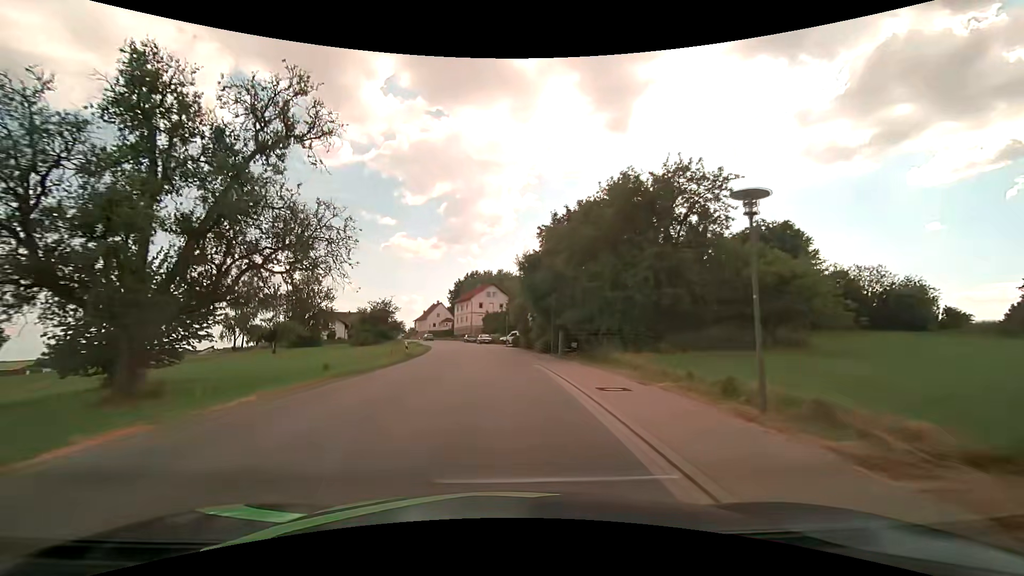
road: tertiary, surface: asphalt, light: Day
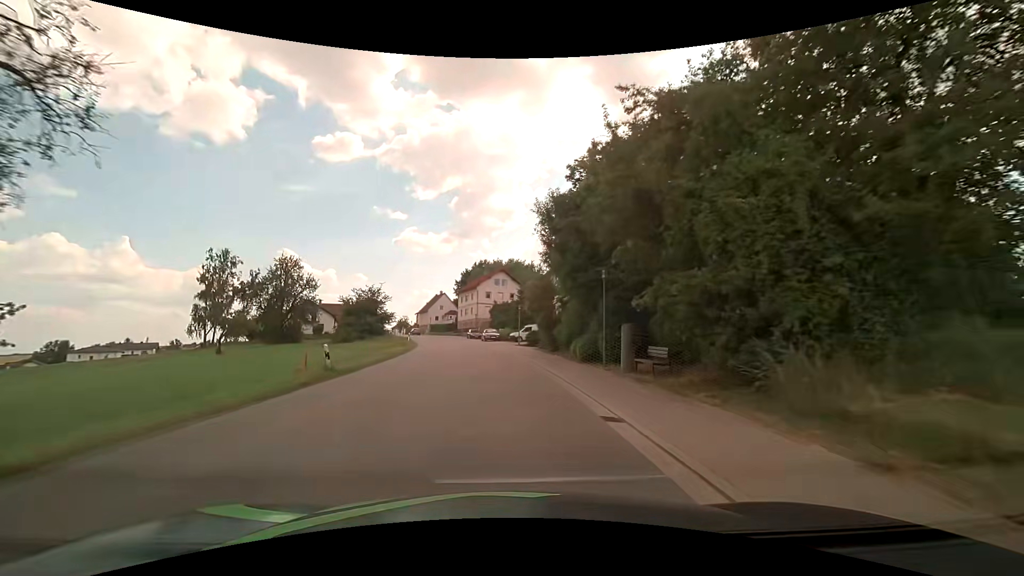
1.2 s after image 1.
(-0.1, +15.4) m; -1°
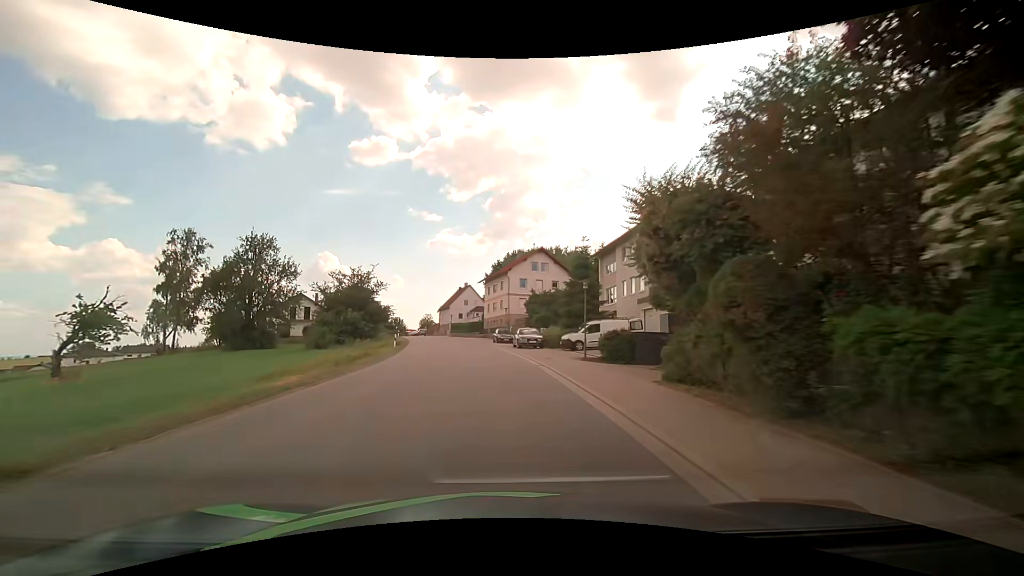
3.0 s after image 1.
(-1.0, +23.2) m; -4°
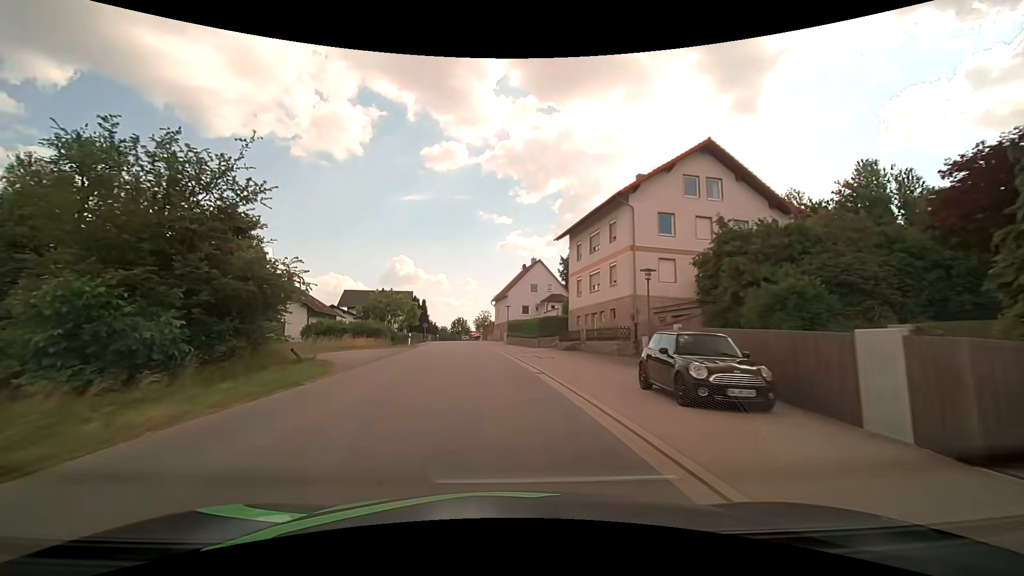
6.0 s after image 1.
(-2.6, +38.6) m; -8°
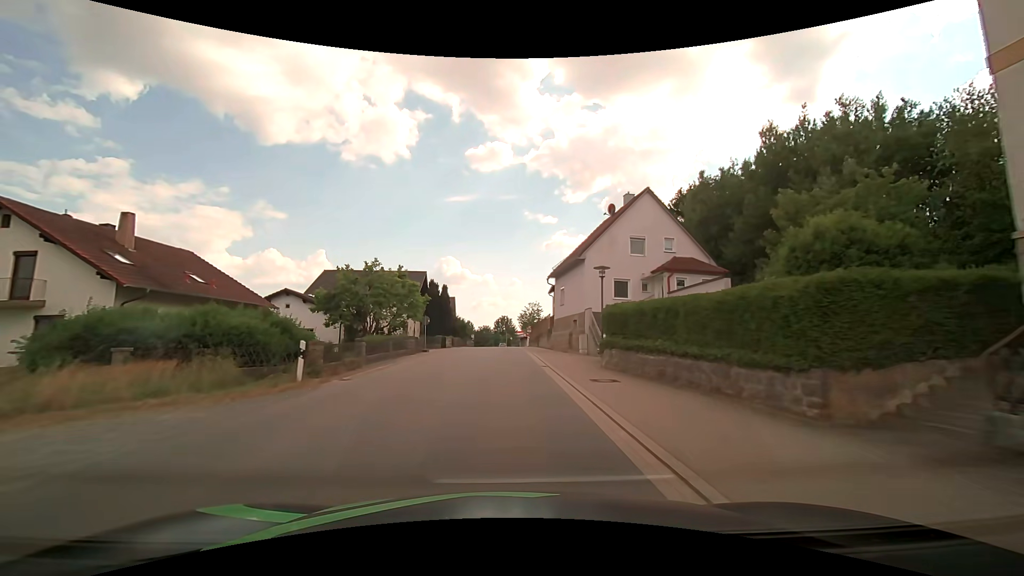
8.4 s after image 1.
(-1.5, +31.0) m; -5°
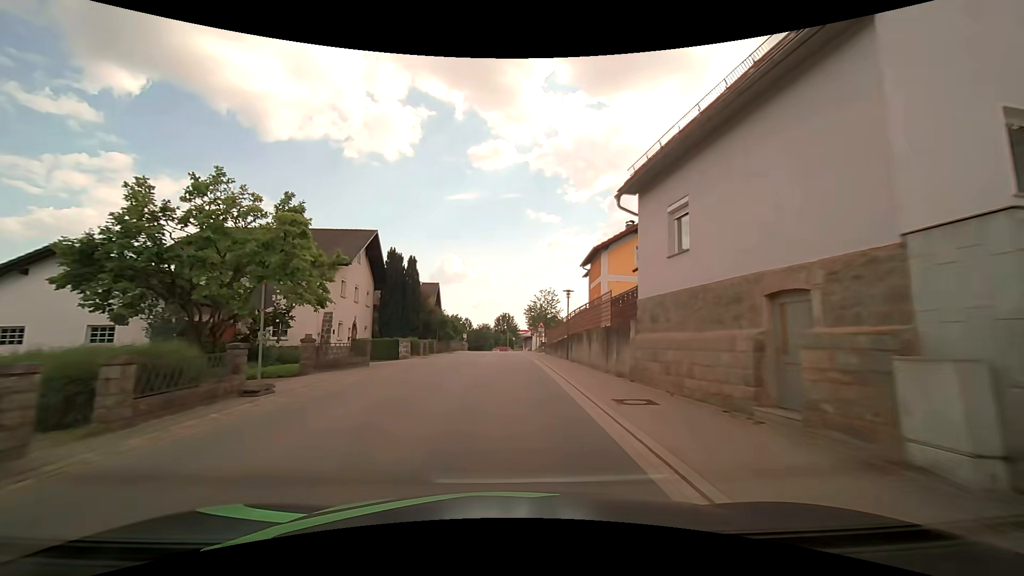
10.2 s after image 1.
(-0.2, +23.4) m; -1°
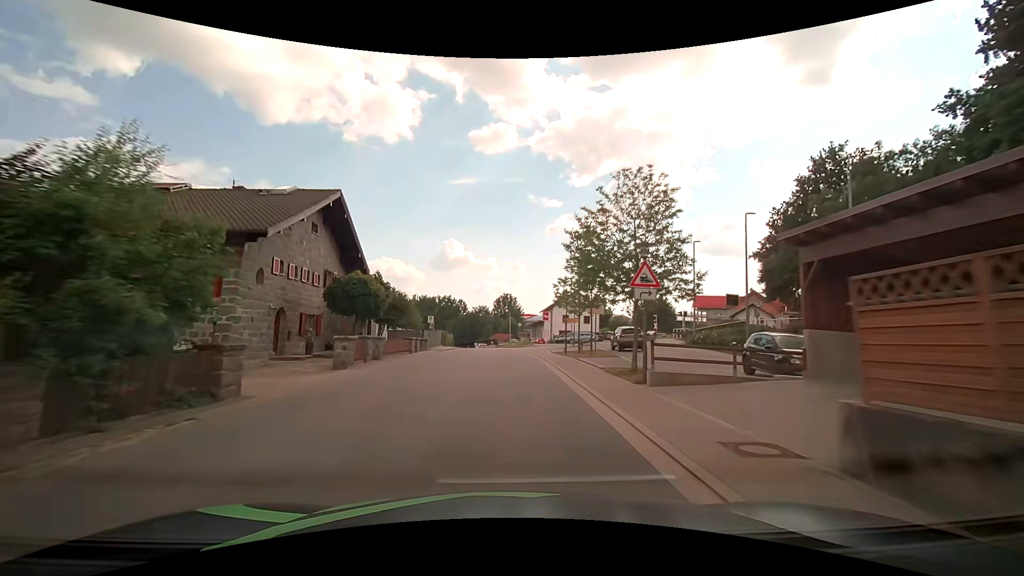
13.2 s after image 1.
(+0.2, +39.3) m; 0°
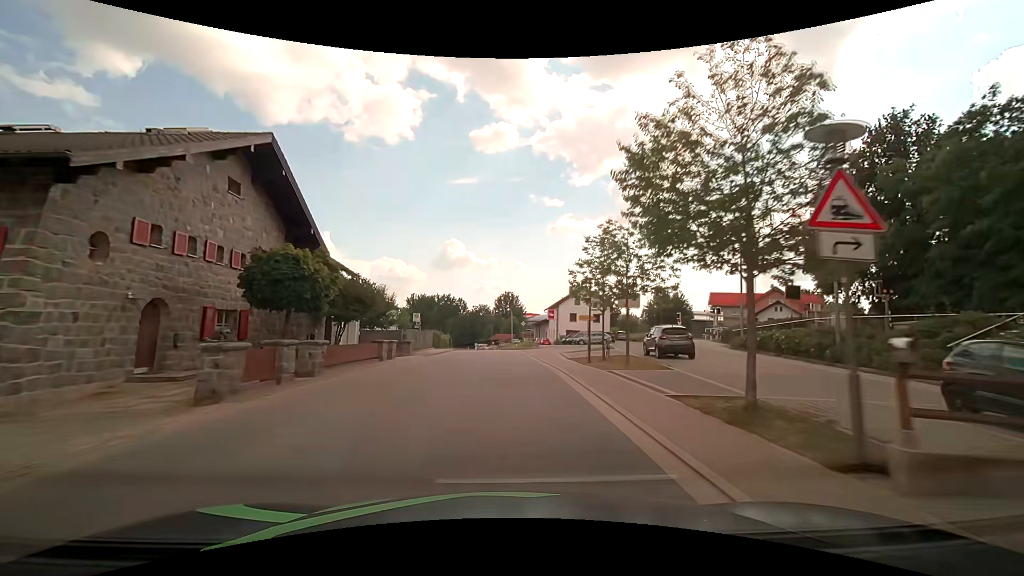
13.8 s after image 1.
(0.0, +8.0) m; 0°
(0, +10) (0, +20) (0, +30) (-1, +40) (-1, +50) (-2, +60) (-2, +70) (-3, +80) (-3, +90) (-4, +100) m
